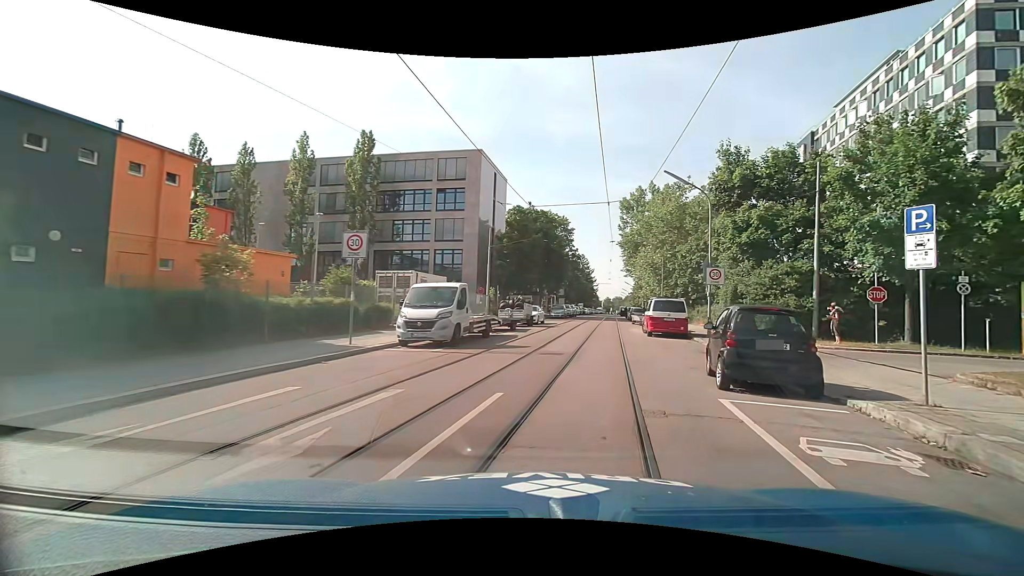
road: residential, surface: asphalt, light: Day
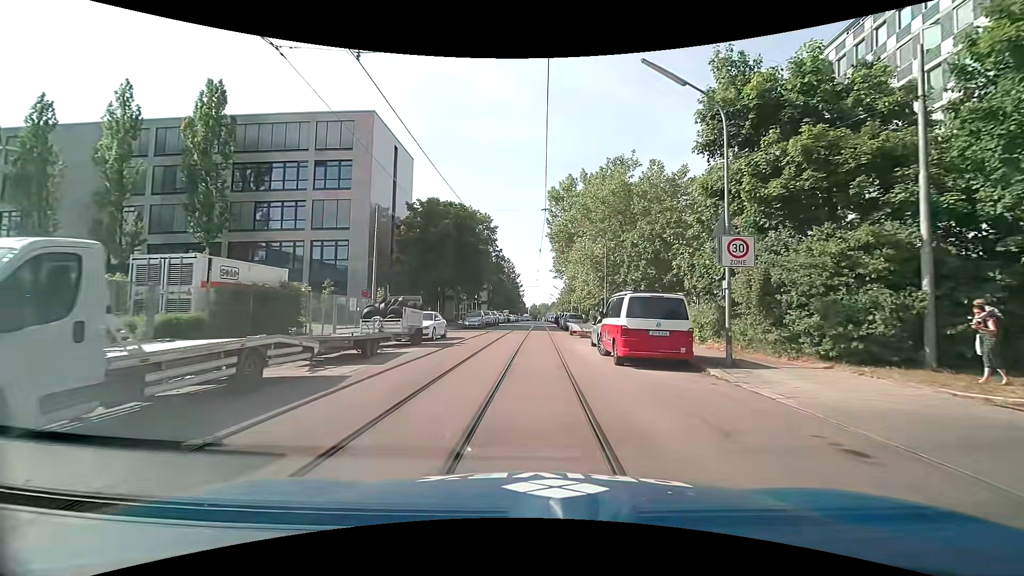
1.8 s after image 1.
(+1.3, +12.5) m; +8°
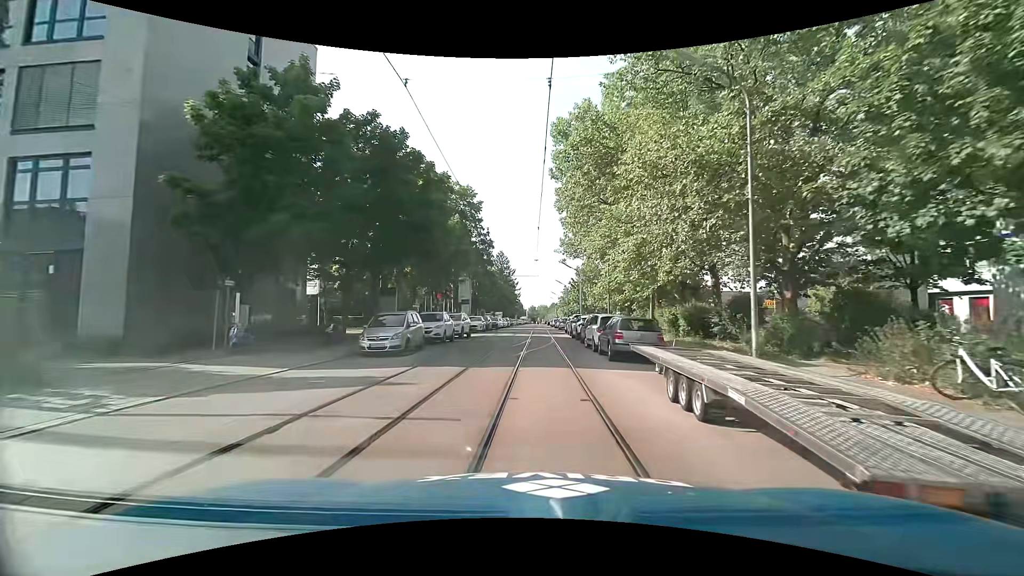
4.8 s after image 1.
(+0.2, +25.7) m; +1°
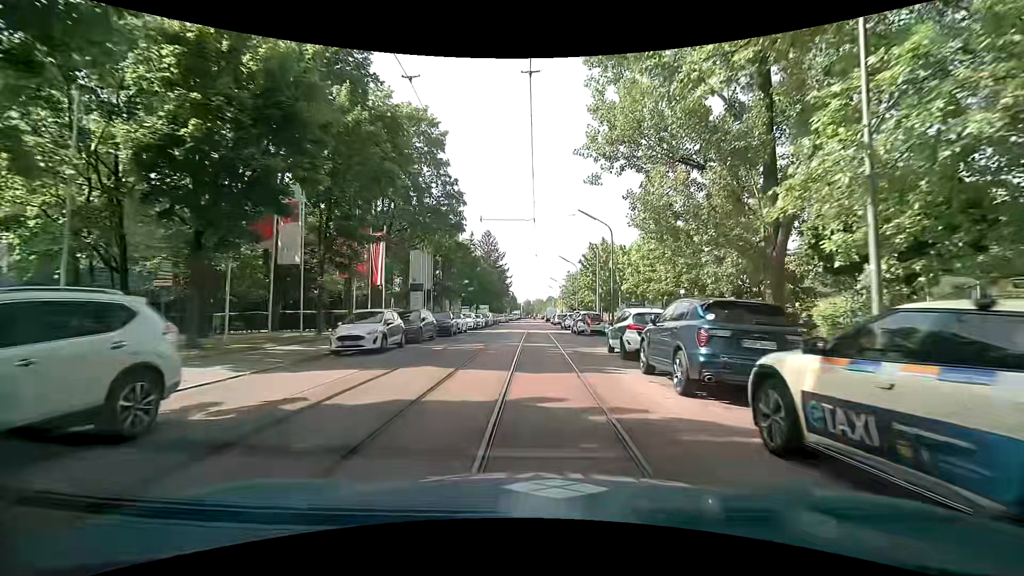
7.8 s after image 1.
(0.0, +28.8) m; +1°
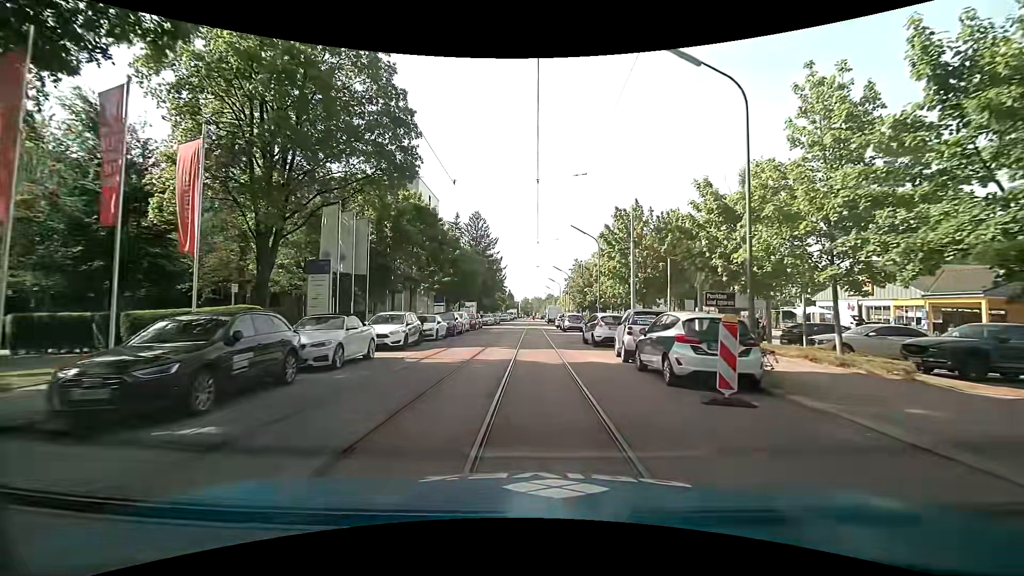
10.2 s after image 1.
(-0.1, +20.8) m; 0°
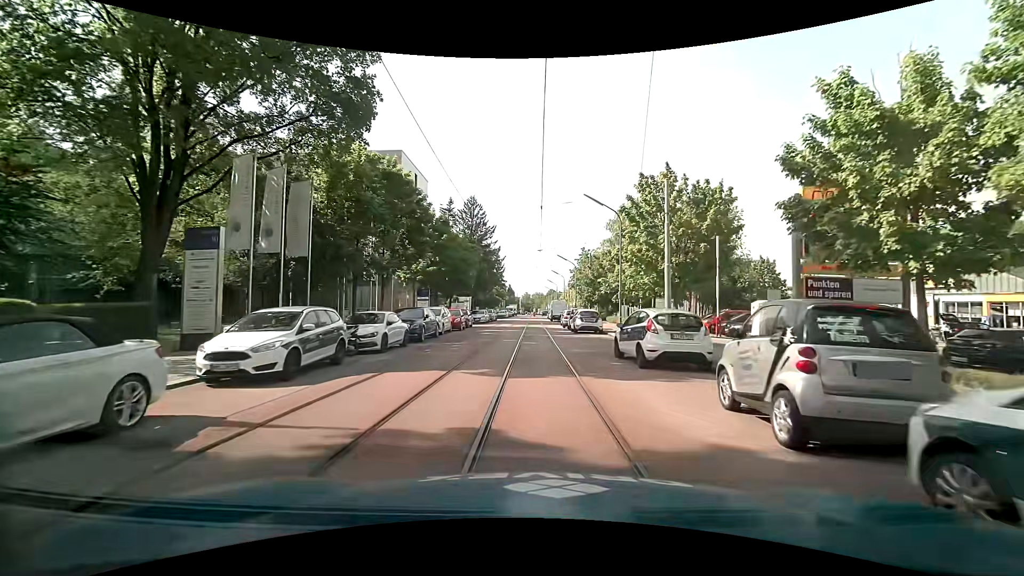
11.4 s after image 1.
(0.0, +9.1) m; 0°
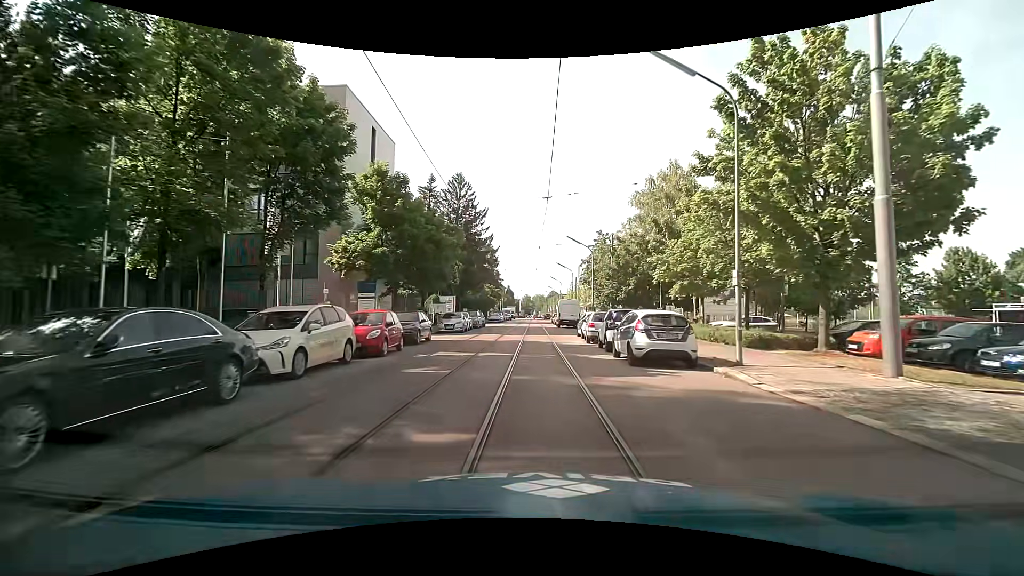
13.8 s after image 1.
(-0.1, +16.9) m; 0°
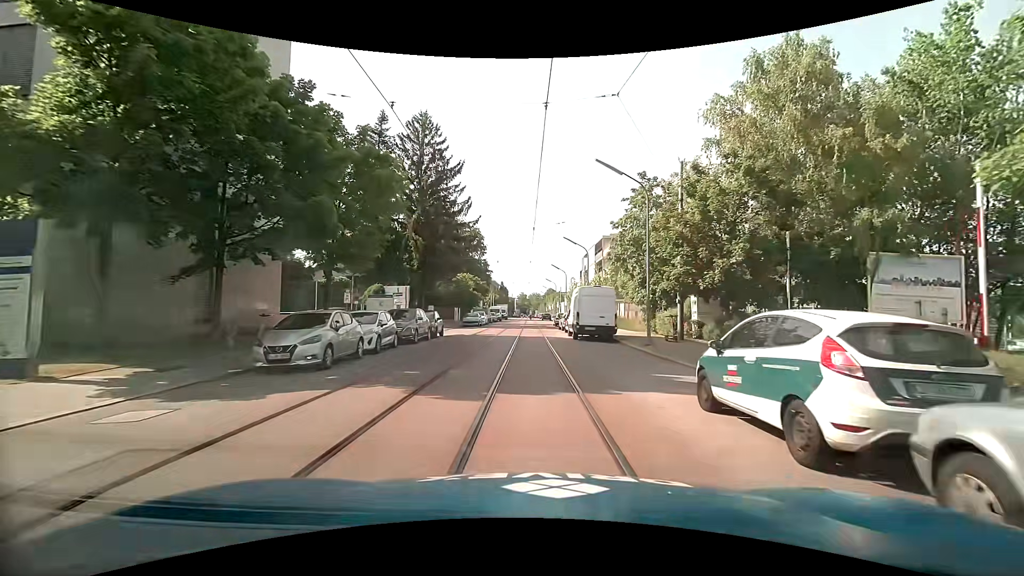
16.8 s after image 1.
(0.0, +22.3) m; +1°
(0, +10) (0, +20) (0, +30) (0, +40) (0, +50) (0, +60) (0, +70) (0, +80) (0, +90) (0, +100) m
